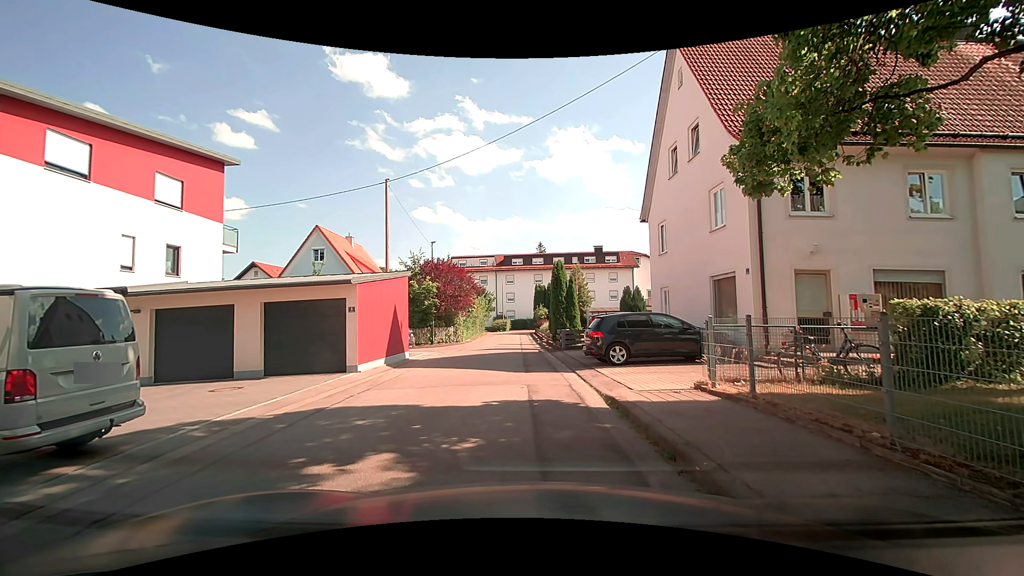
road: residential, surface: asphalt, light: Day
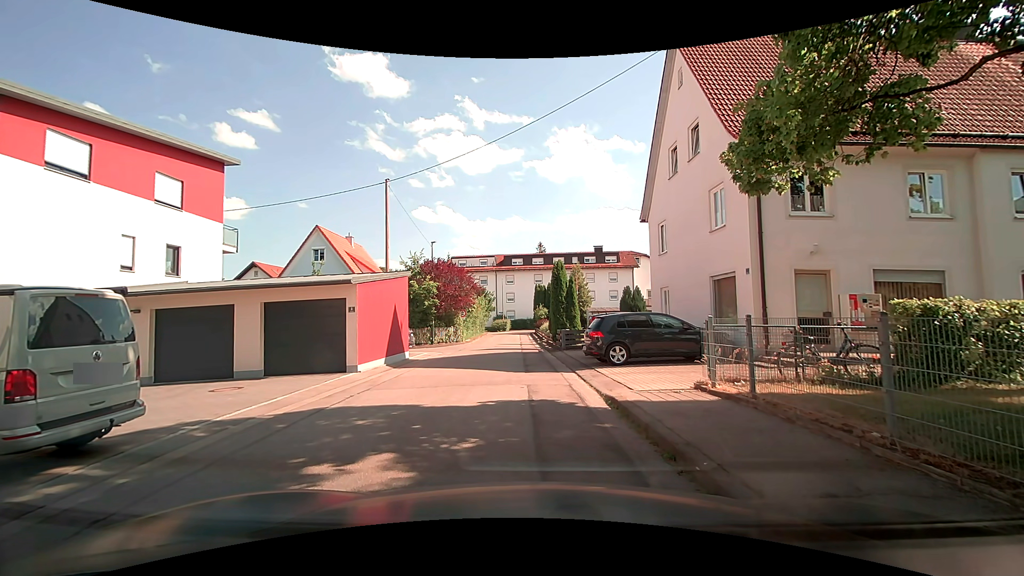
(0.0, 0.0) m; 0°
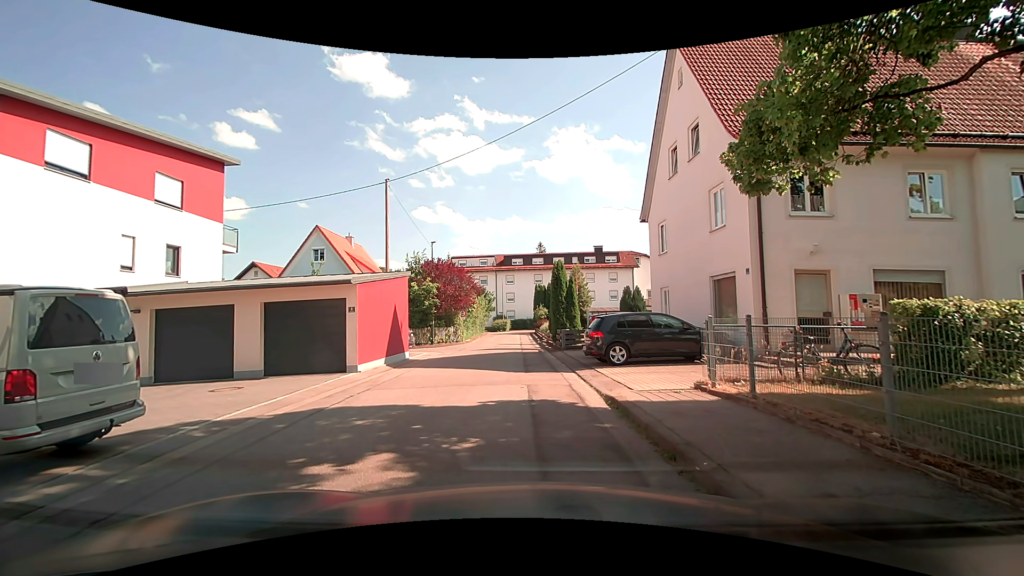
(0.0, 0.0) m; 0°
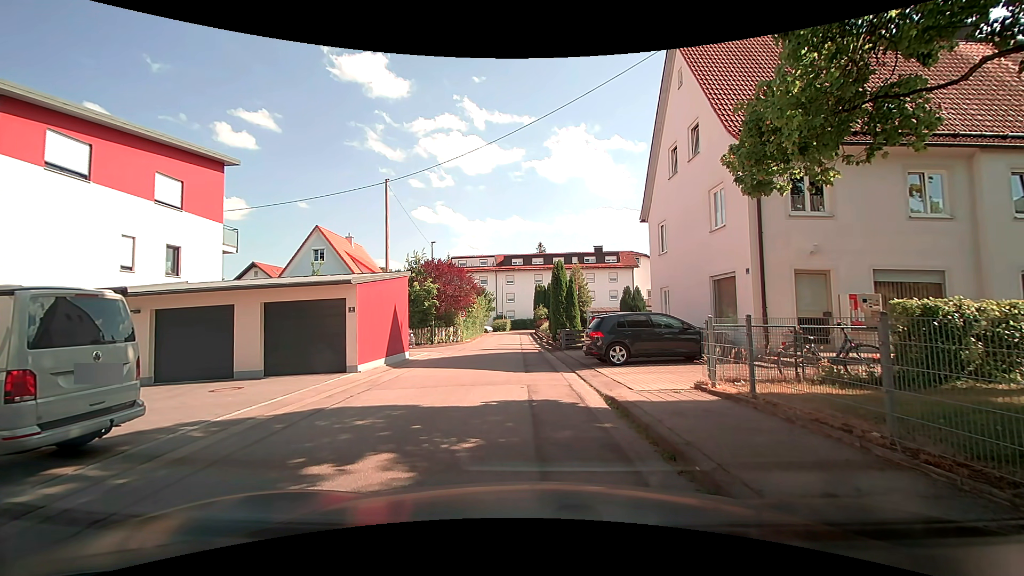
(0.0, +0.1) m; 0°
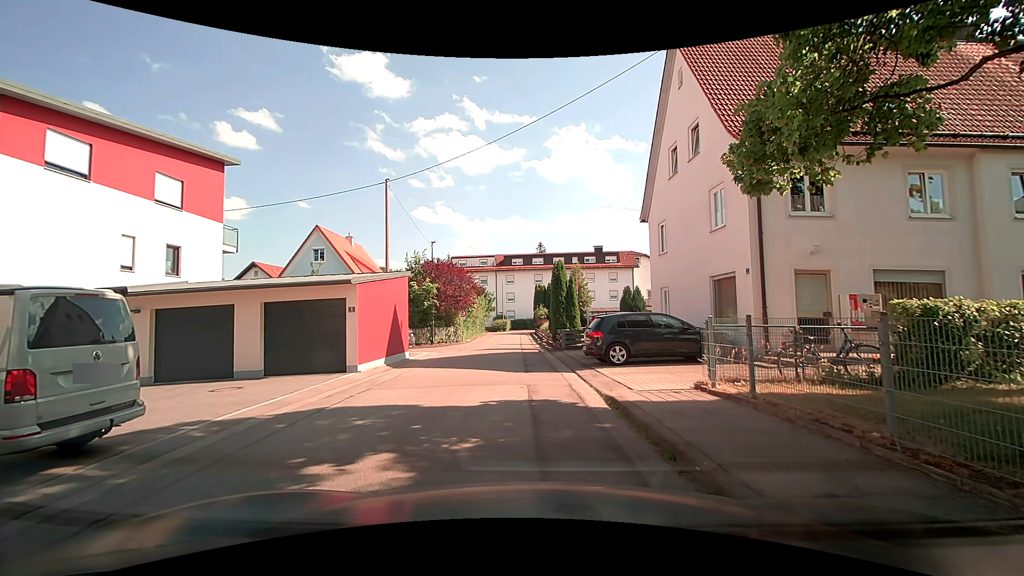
(0.0, 0.0) m; 0°
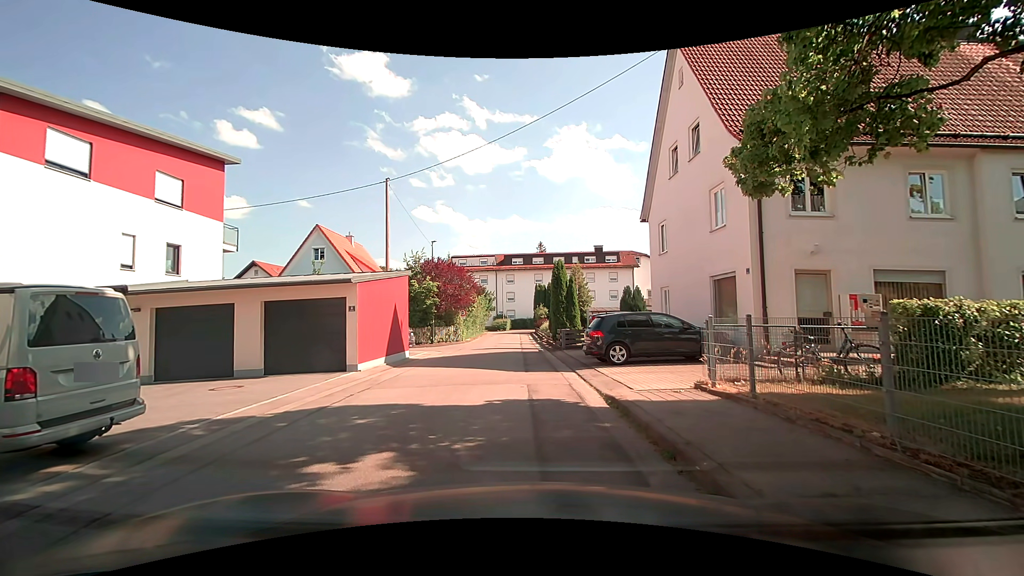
(0.0, +0.1) m; 0°
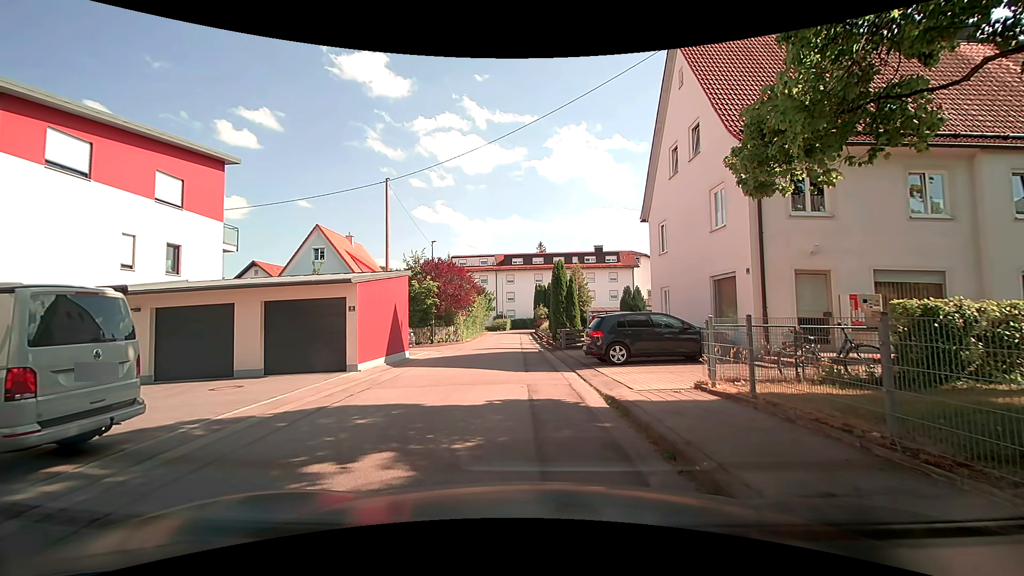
(0.0, 0.0) m; 0°
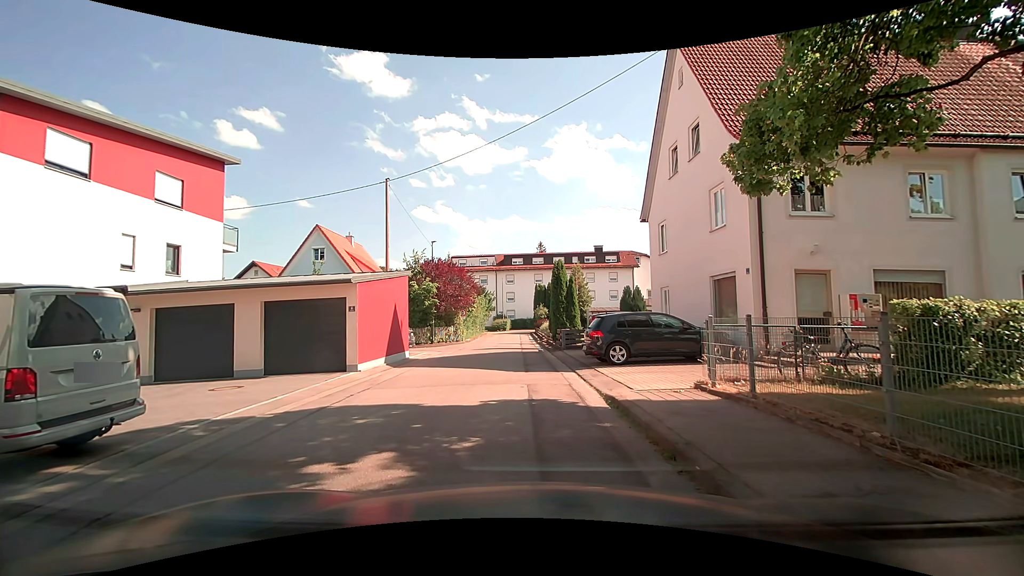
(0.0, 0.0) m; 0°
